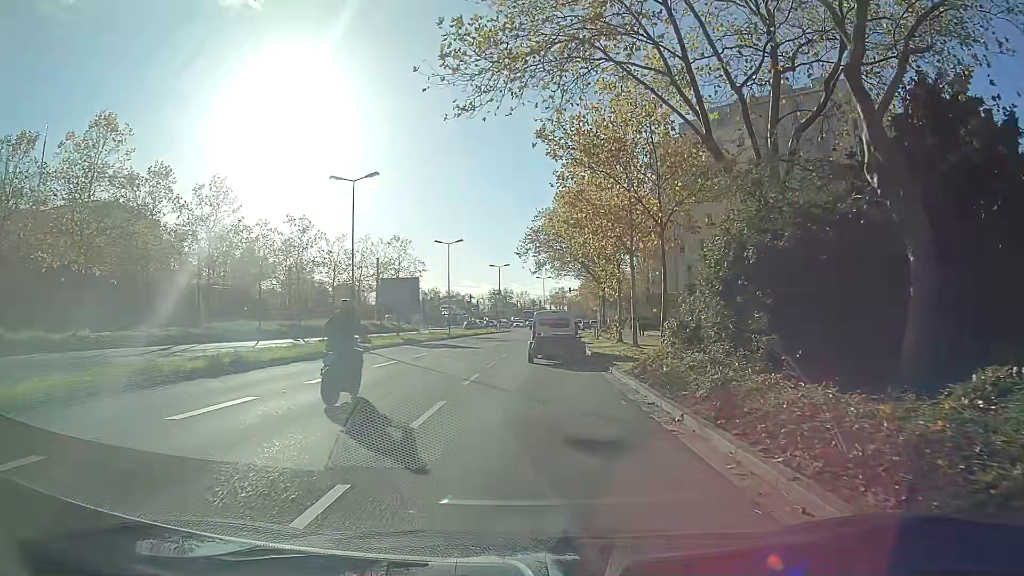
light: Day
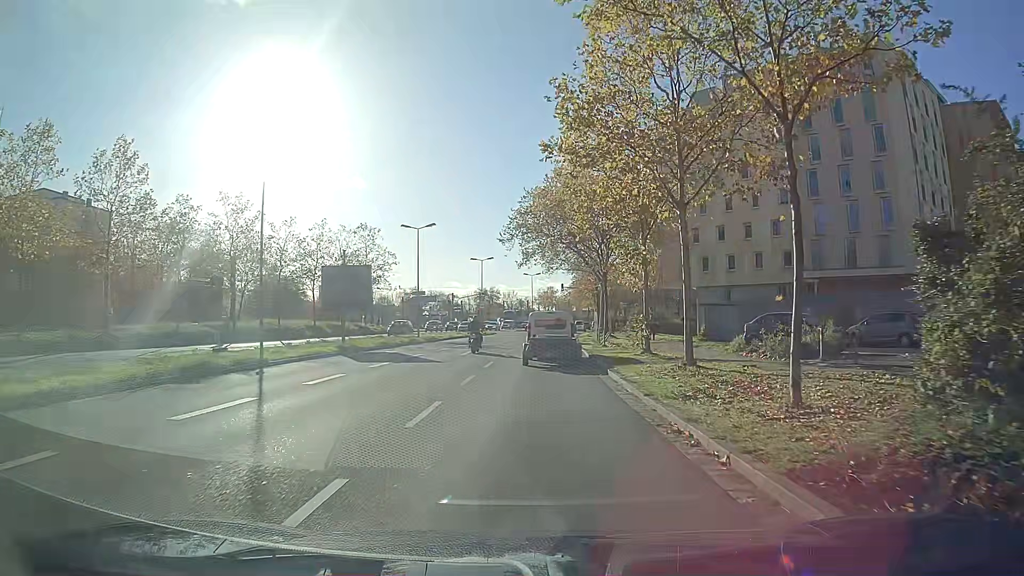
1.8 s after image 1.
(-0.4, +11.7) m; -2°
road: secondary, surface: asphalt
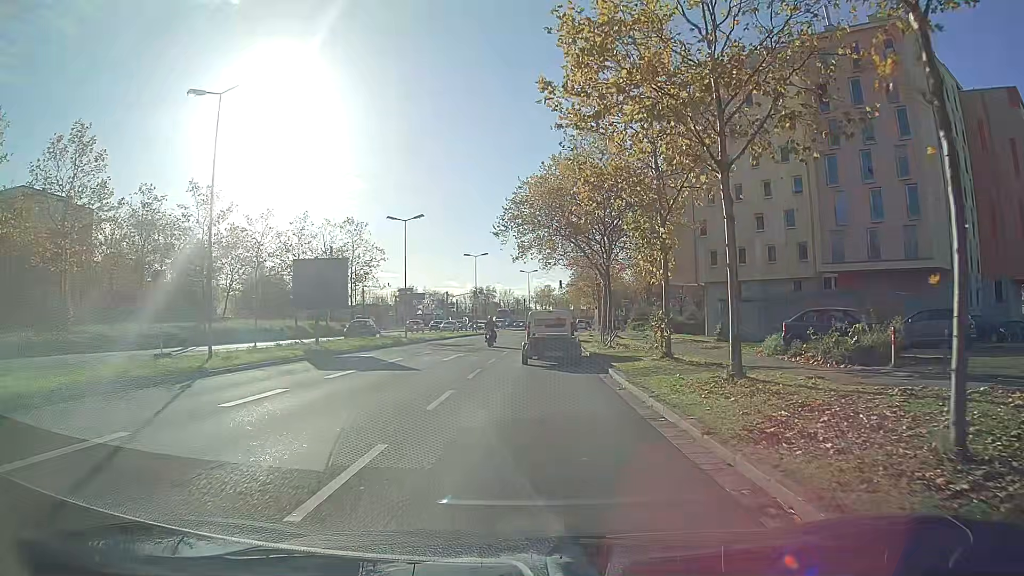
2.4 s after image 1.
(0.0, +4.3) m; 0°
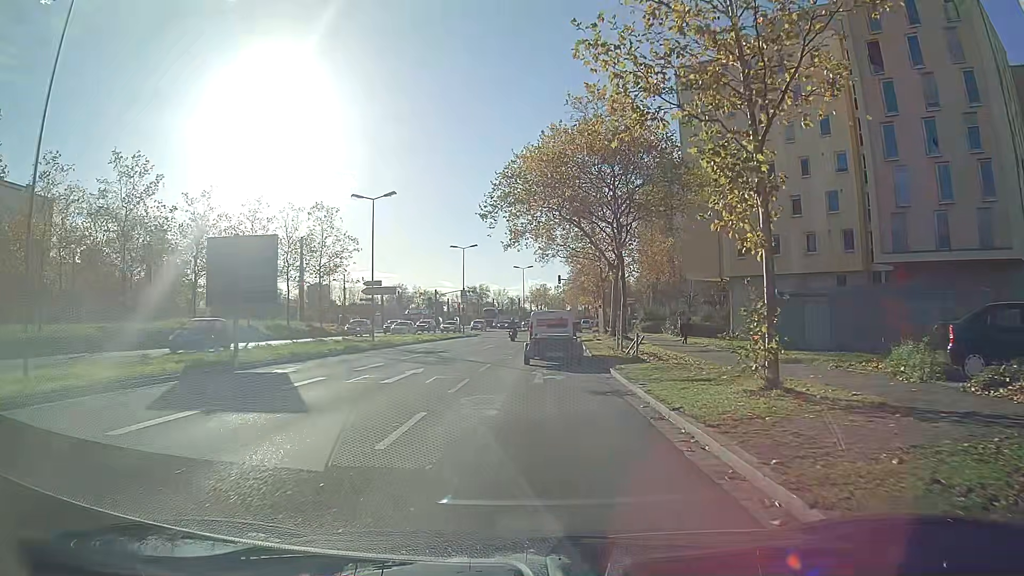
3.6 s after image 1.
(+0.1, +9.3) m; +1°
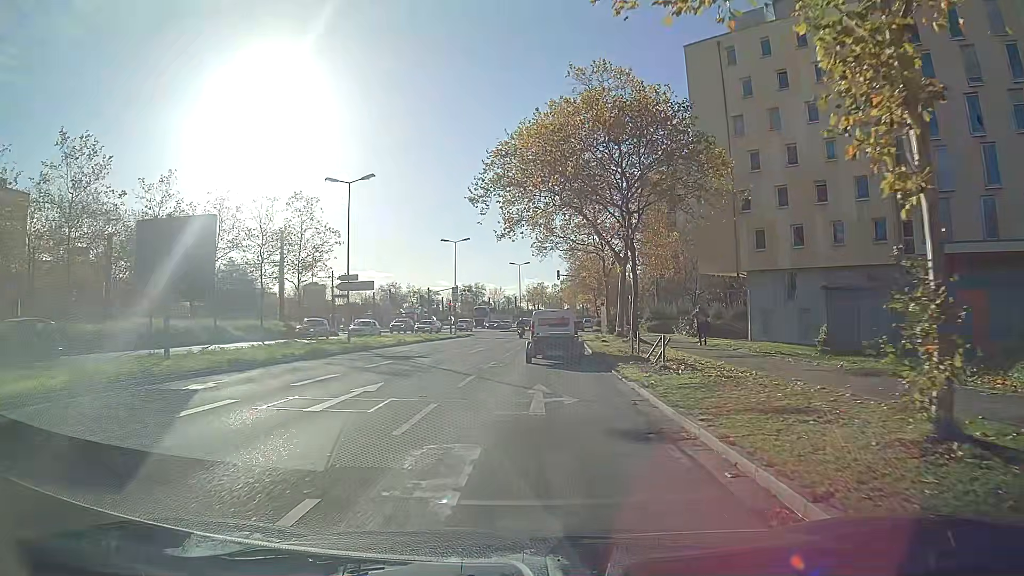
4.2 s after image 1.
(0.0, +5.1) m; +1°
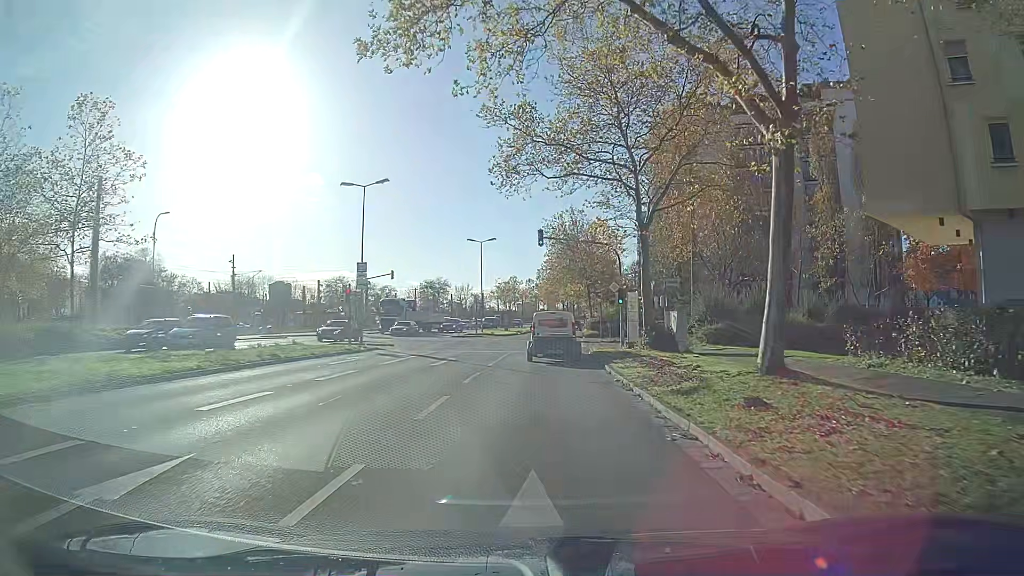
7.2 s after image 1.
(+0.5, +28.4) m; +2°
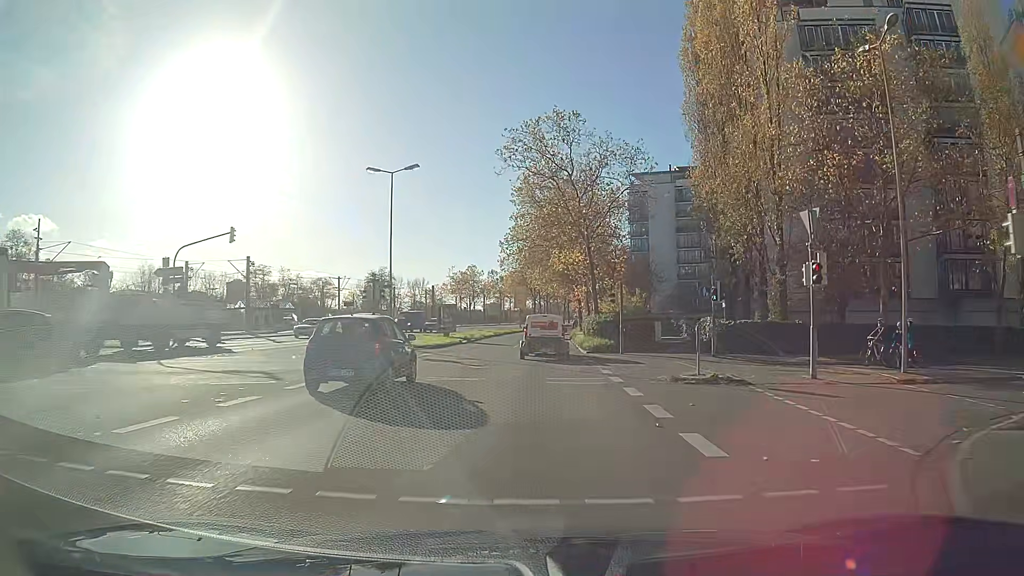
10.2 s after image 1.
(+0.7, +31.7) m; +3°
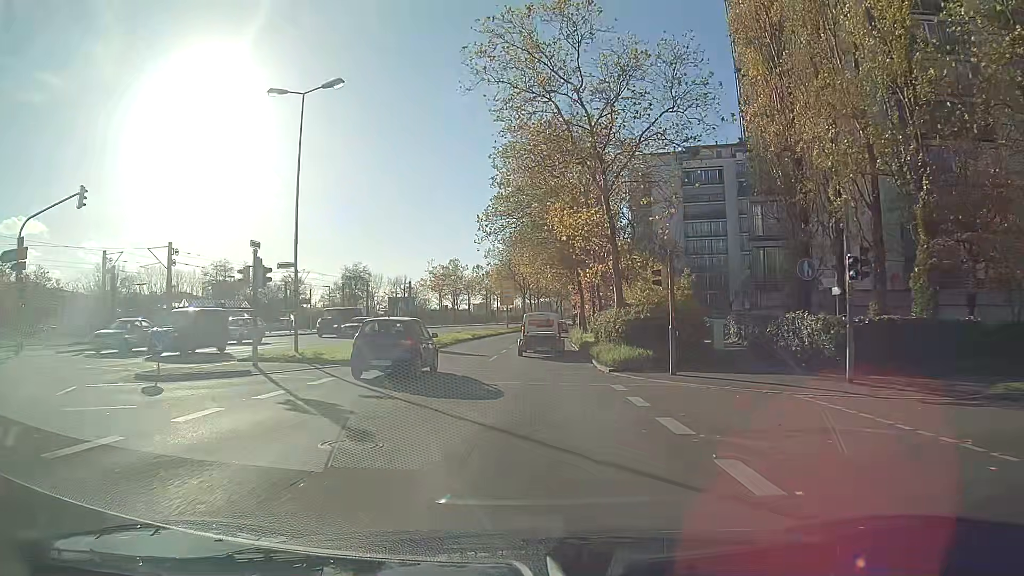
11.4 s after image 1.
(+0.1, +13.4) m; +1°
(0, +10) (0, +20) (0, +30) (0, +40) (+1, +50) (+1, +60) (+2, +70) (+3, +80) (+4, +90) (+6, +100) m
